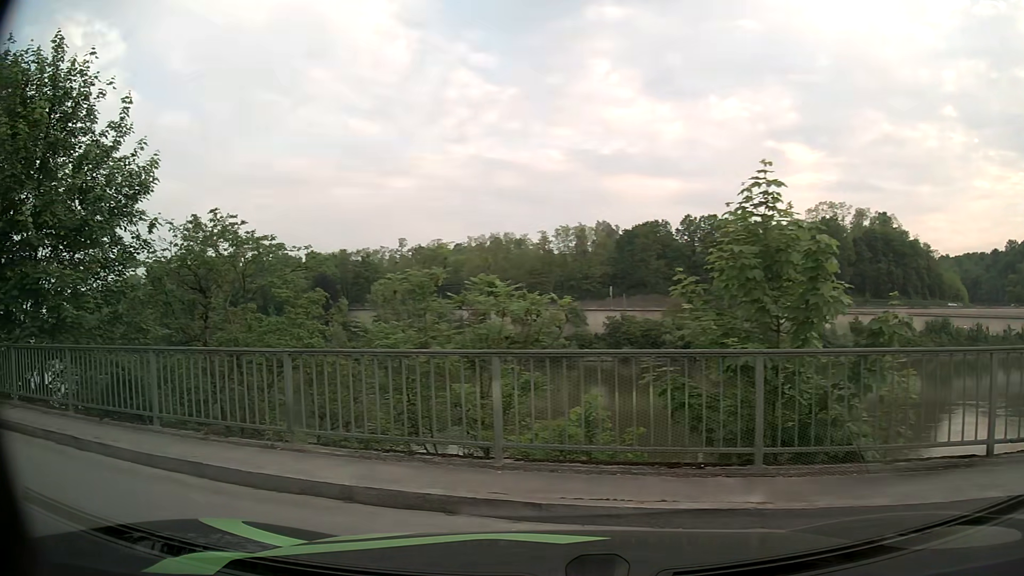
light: Day
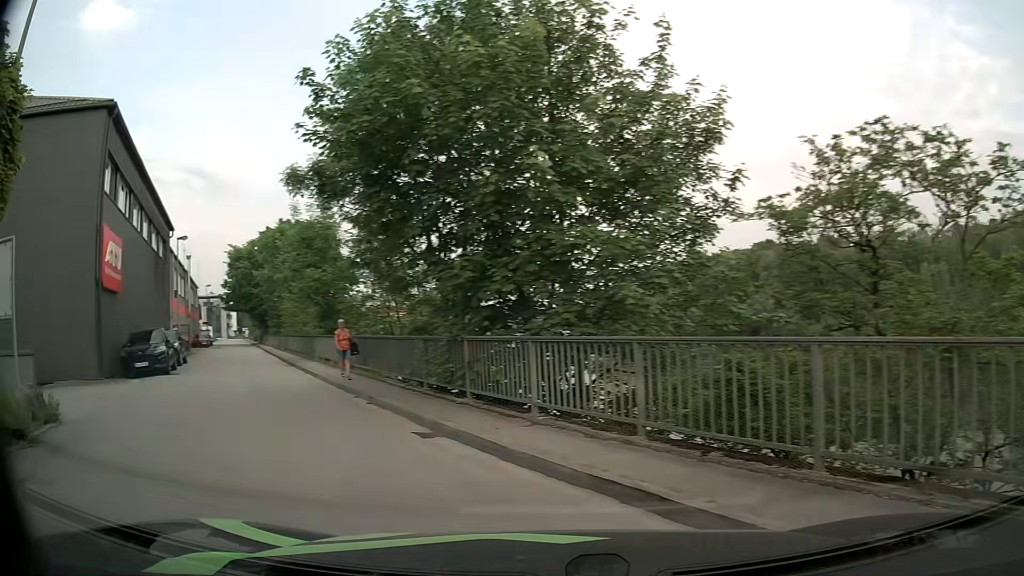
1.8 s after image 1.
(-1.7, +3.6) m; -48°
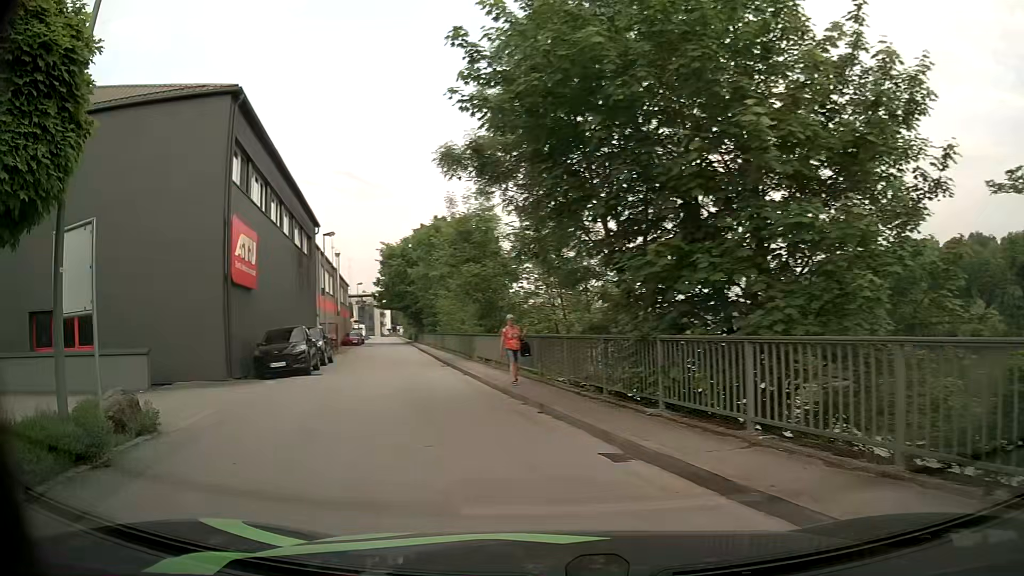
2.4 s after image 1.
(-0.2, +1.8) m; -14°
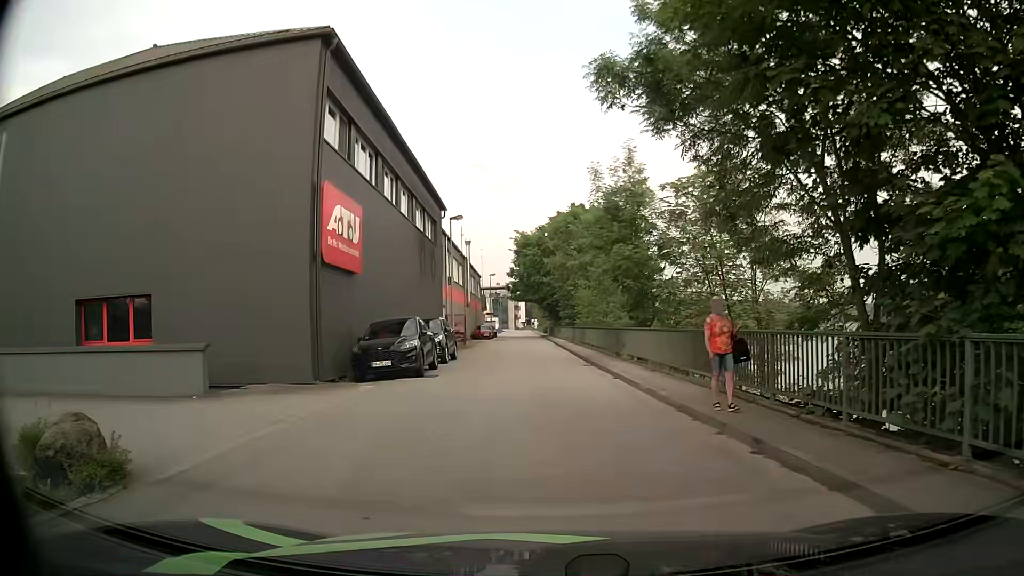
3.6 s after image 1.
(-0.5, +4.1) m; -11°
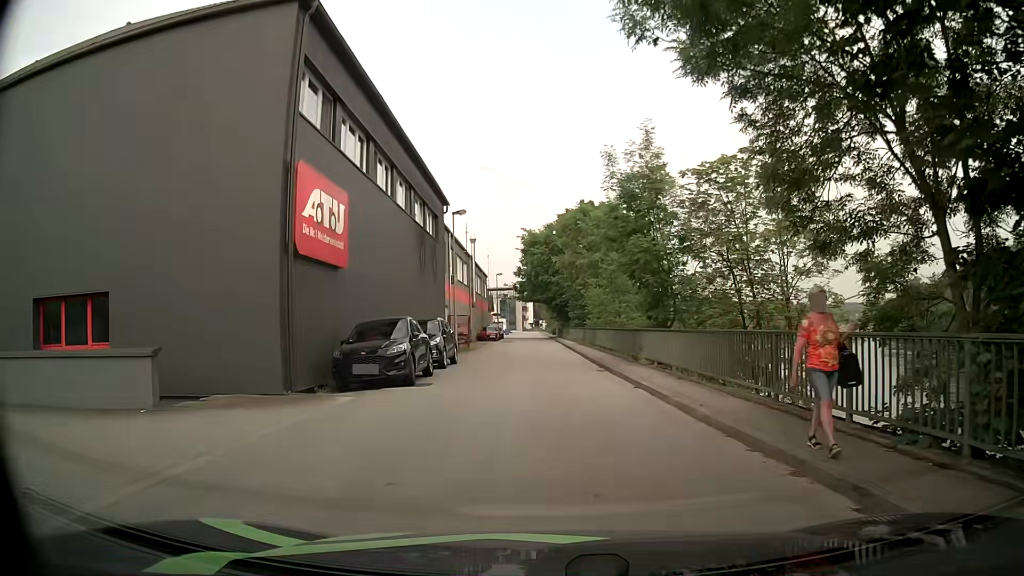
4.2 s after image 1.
(-0.1, +2.4) m; -2°
